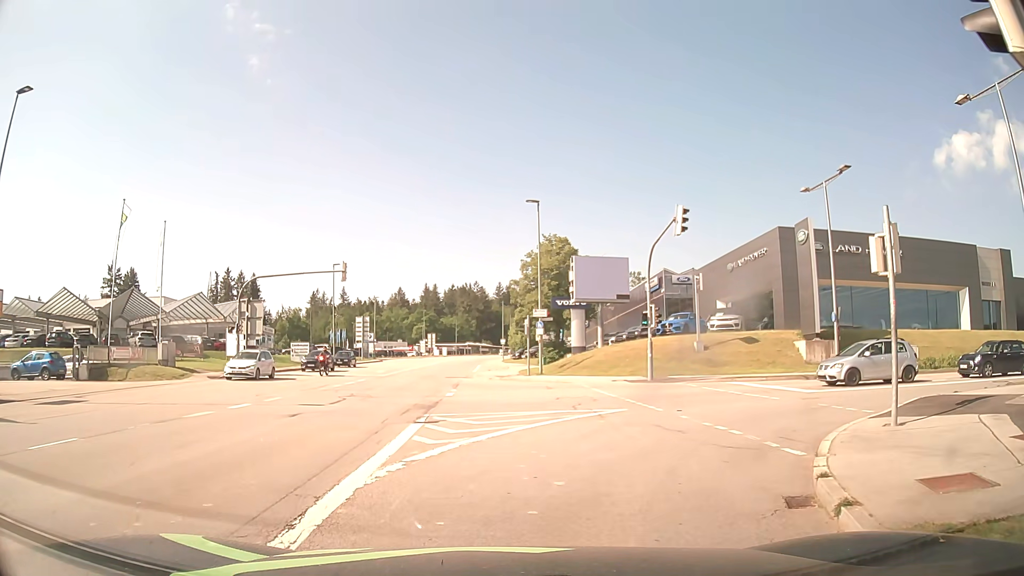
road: tertiary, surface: asphalt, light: Day
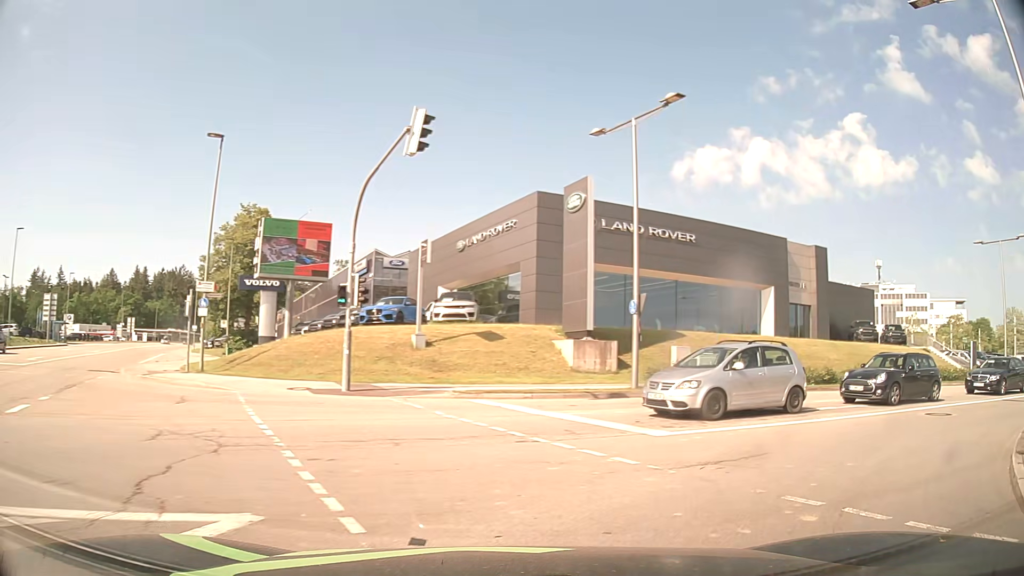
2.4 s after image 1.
(+1.4, +10.7) m; +24°
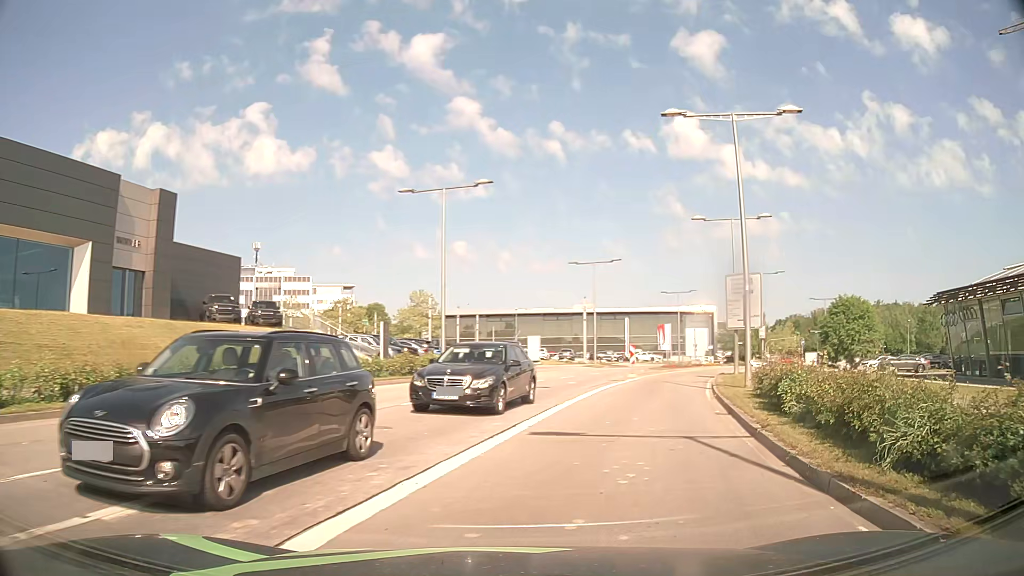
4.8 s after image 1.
(+6.4, +11.9) m; +54°
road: secondary
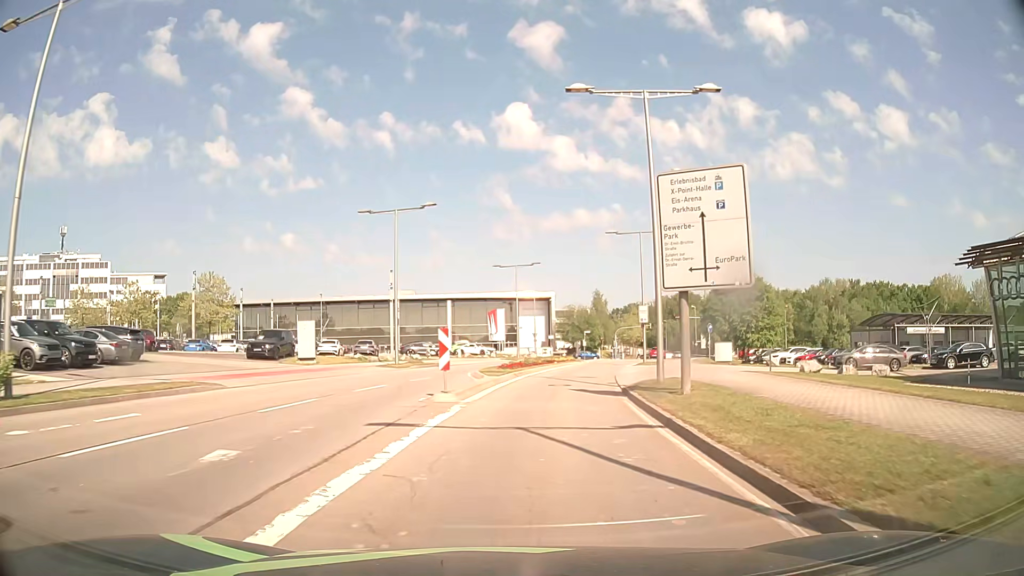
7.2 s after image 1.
(+3.6, +20.1) m; +14°
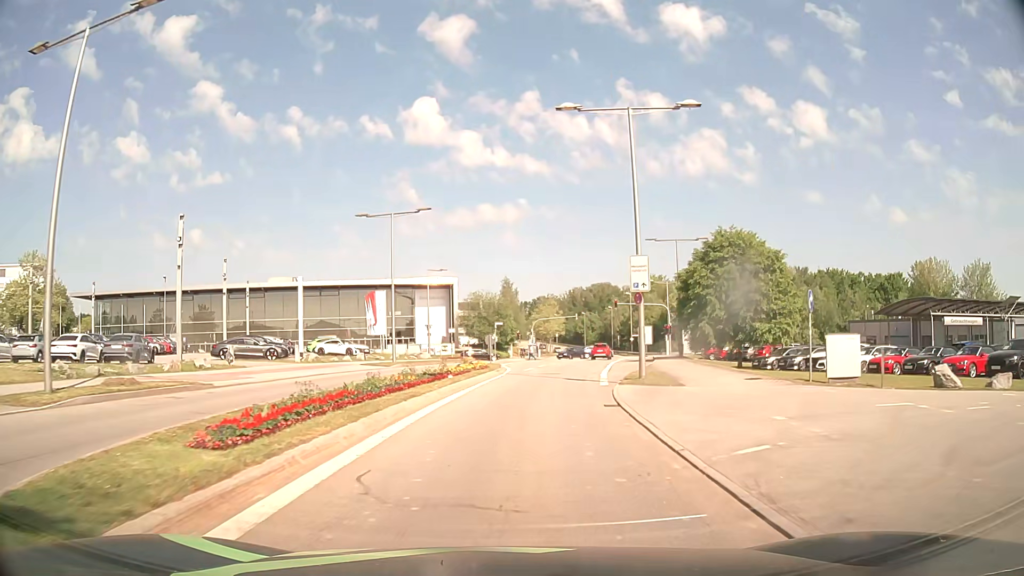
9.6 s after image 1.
(+1.8, +24.9) m; +8°
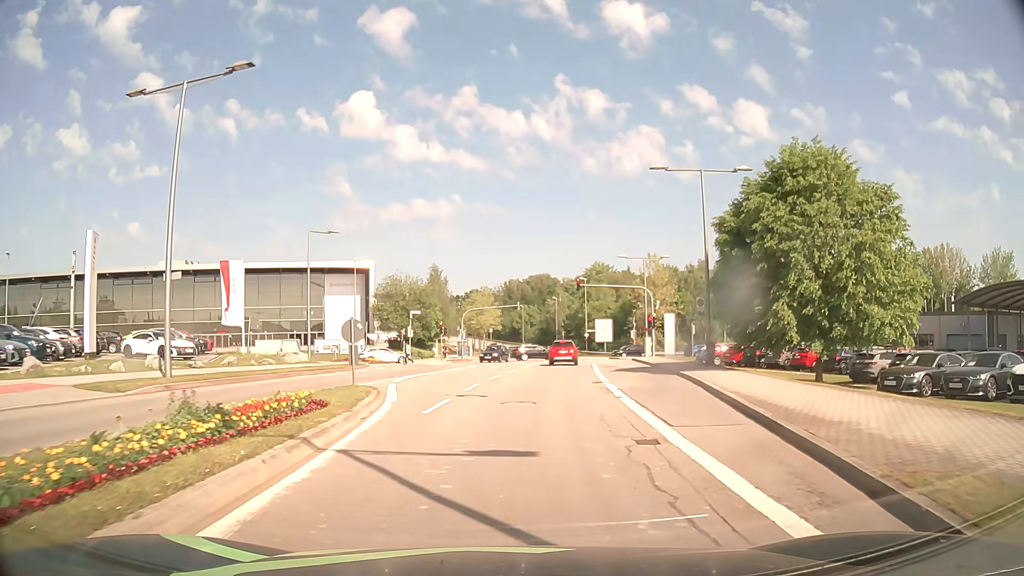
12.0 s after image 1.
(+1.0, +21.4) m; +6°
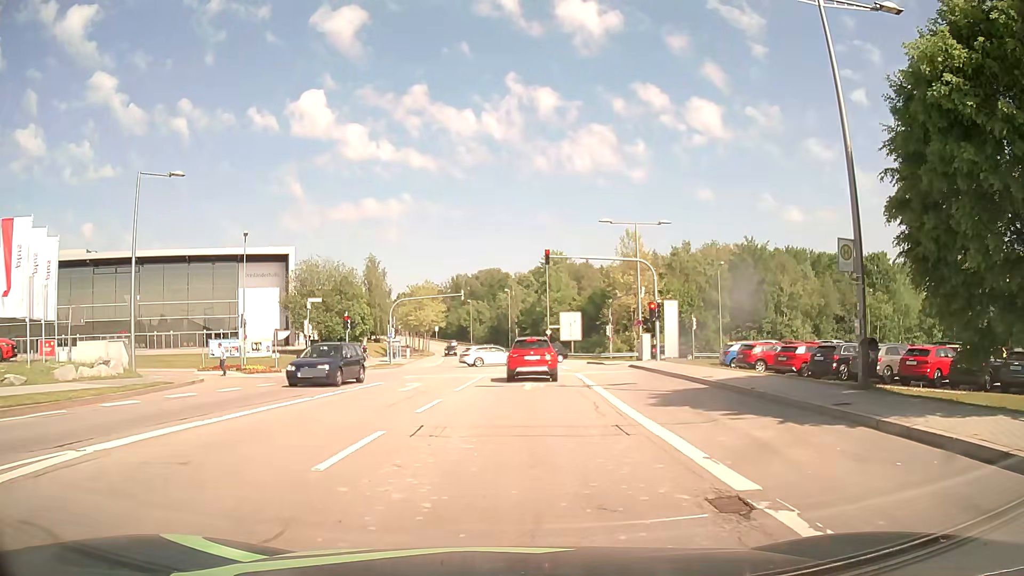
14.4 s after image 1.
(+0.8, +17.5) m; +5°
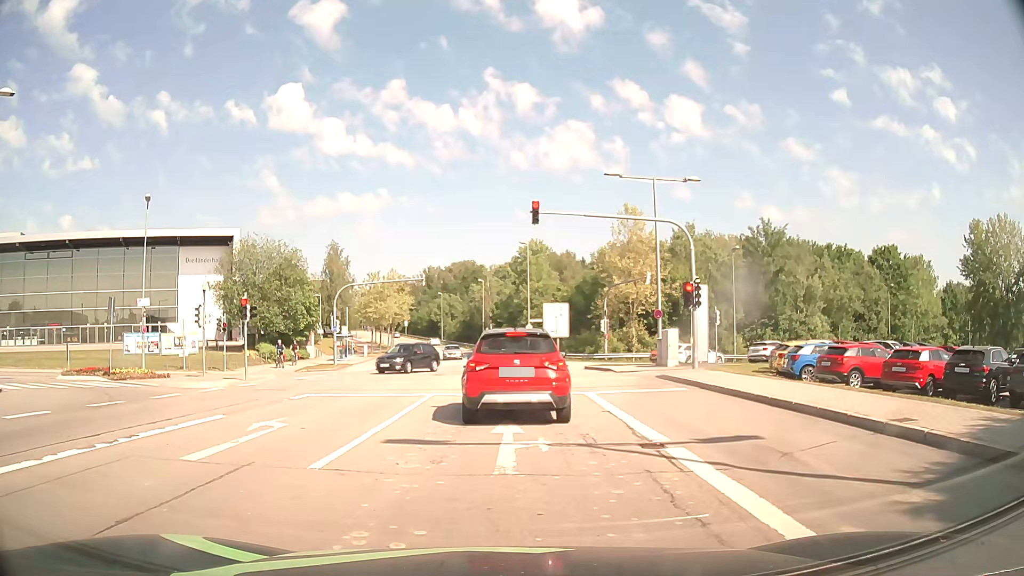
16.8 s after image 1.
(+0.2, +11.6) m; +3°
(0, +10) (-1, +20) (-1, +30) (-1, +40) (-2, +50) (-3, +60) (-4, +70) (-6, +80) (-8, +90) (-10, +99) m
